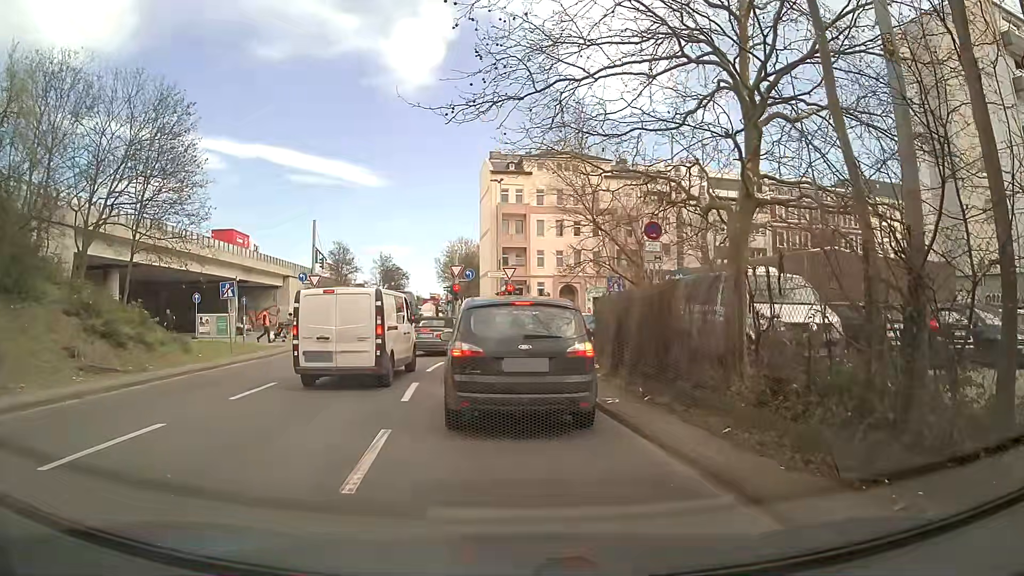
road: motorway_link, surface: asphalt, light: Day
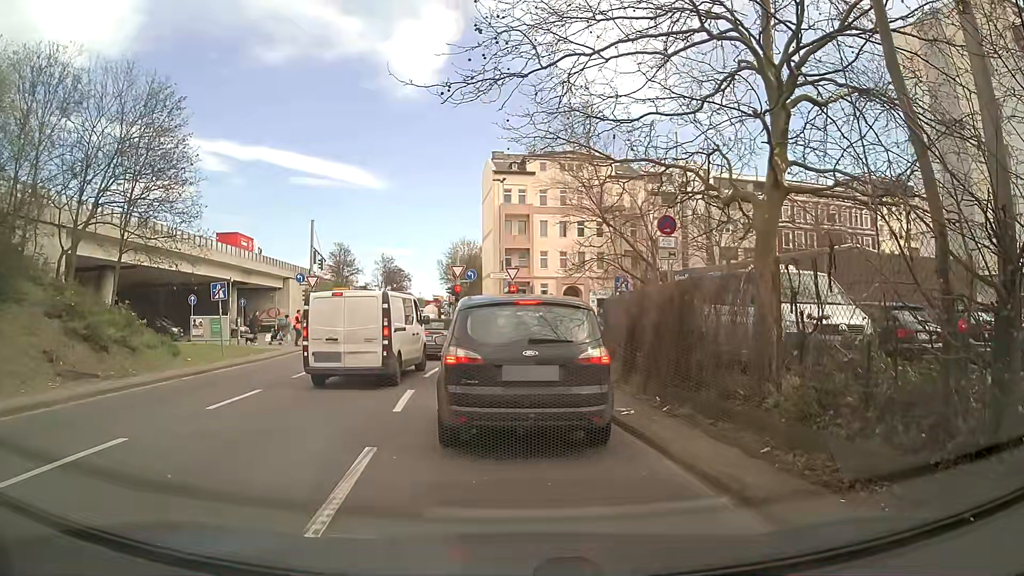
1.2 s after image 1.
(0.0, +1.0) m; 0°
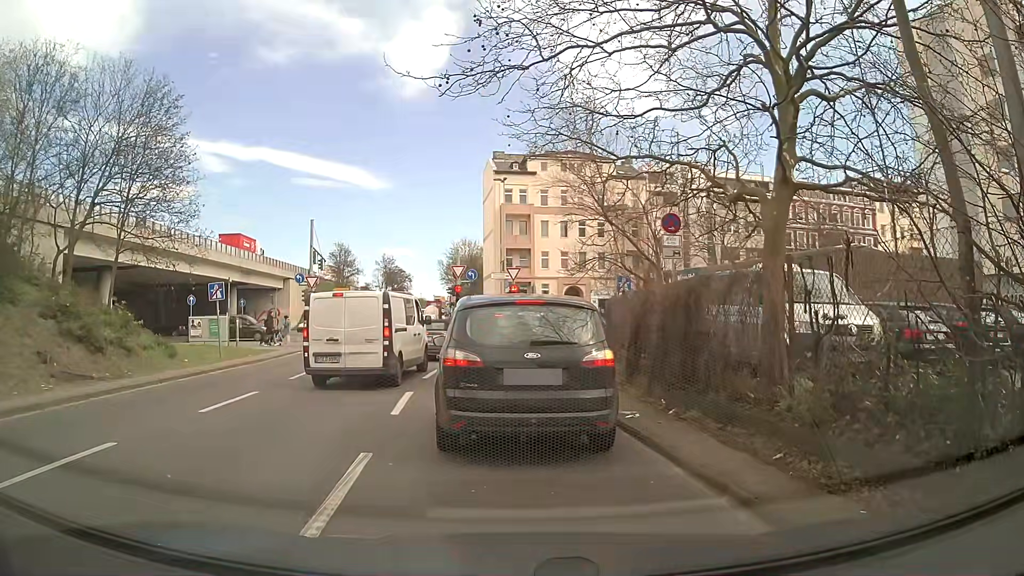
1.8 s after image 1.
(0.0, +0.3) m; 0°
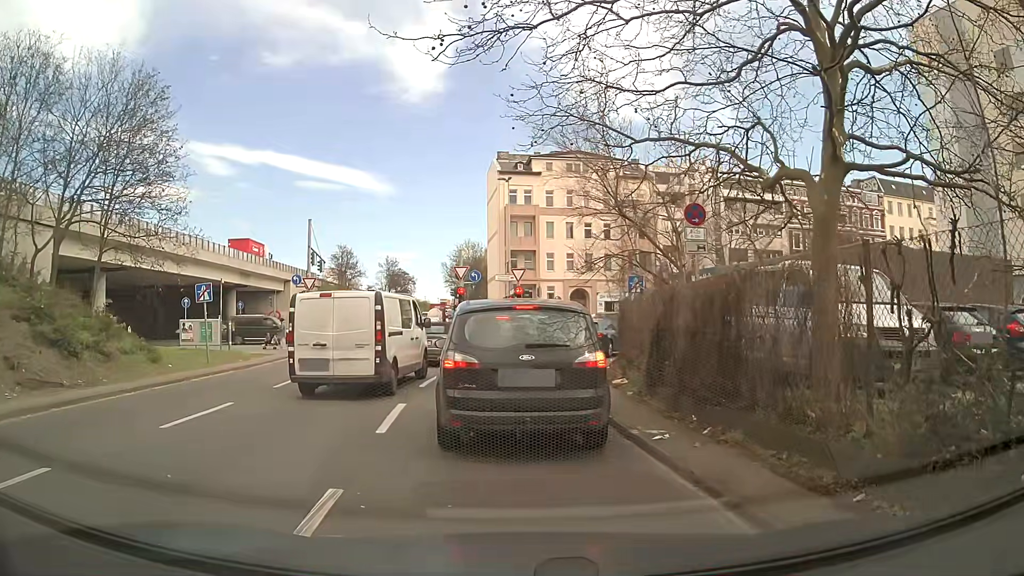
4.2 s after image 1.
(0.0, +1.5) m; 0°
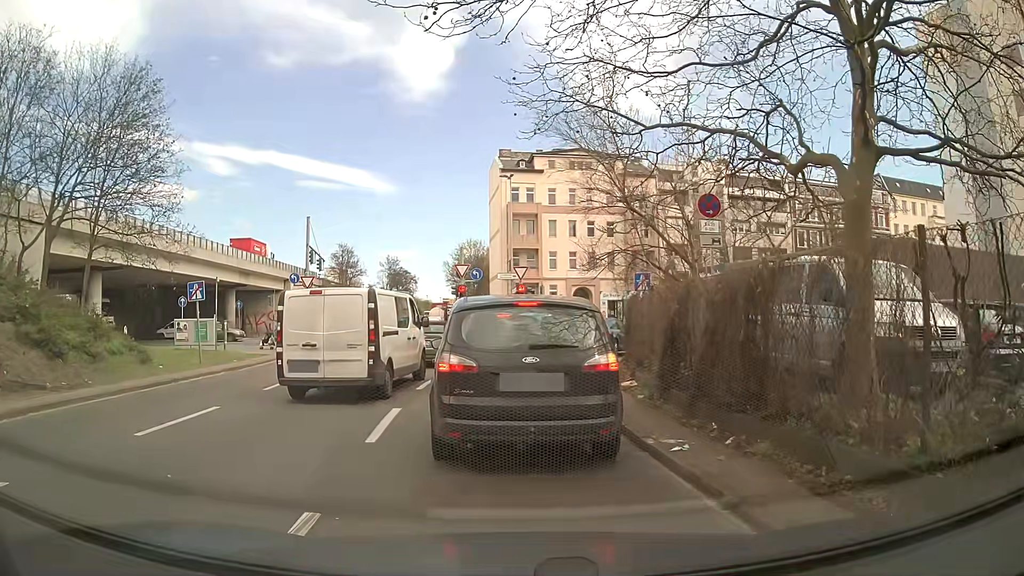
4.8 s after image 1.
(0.0, +0.8) m; 0°
